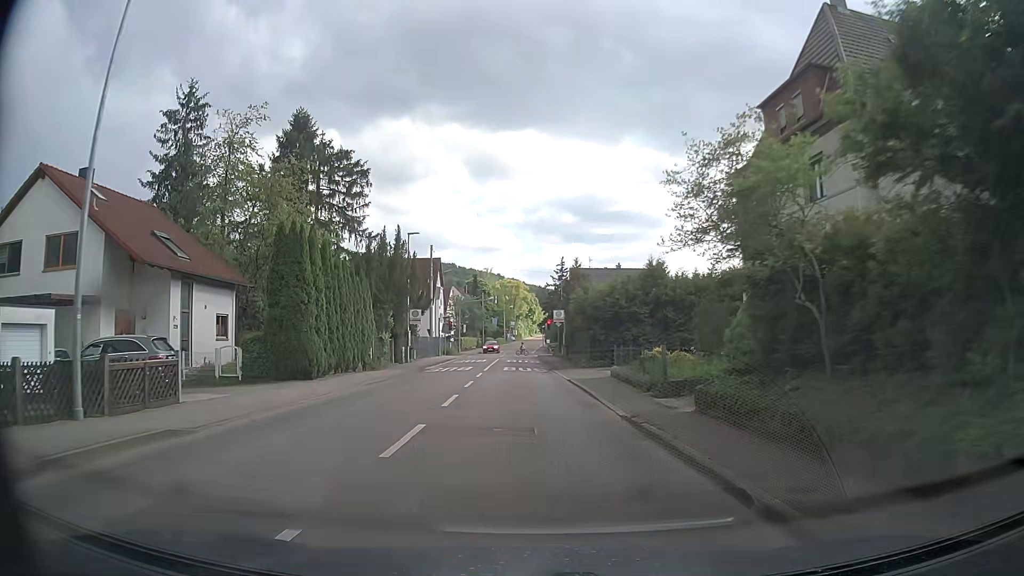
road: secondary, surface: asphalt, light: Day
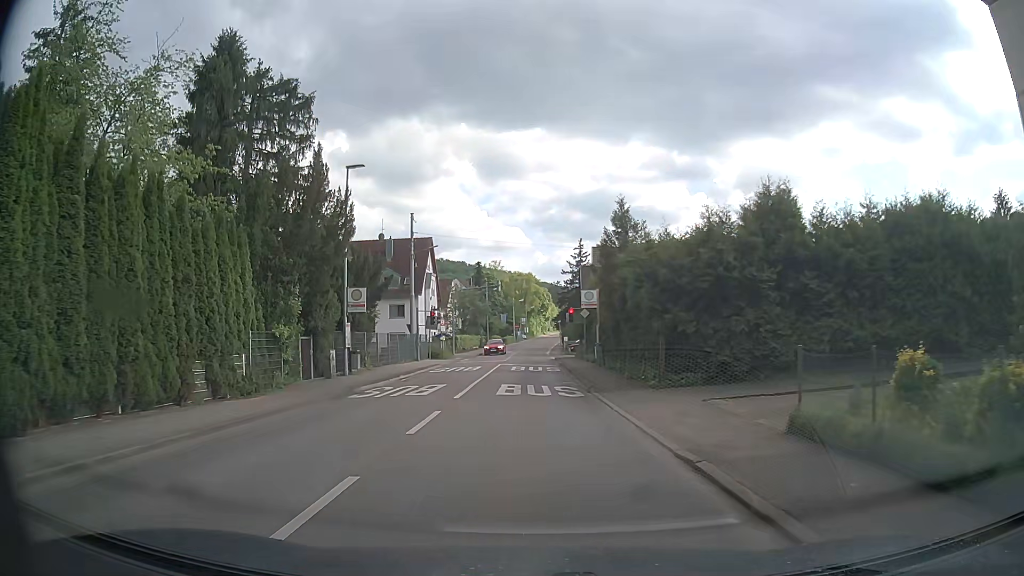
(-0.3, +16.6) m; -2°
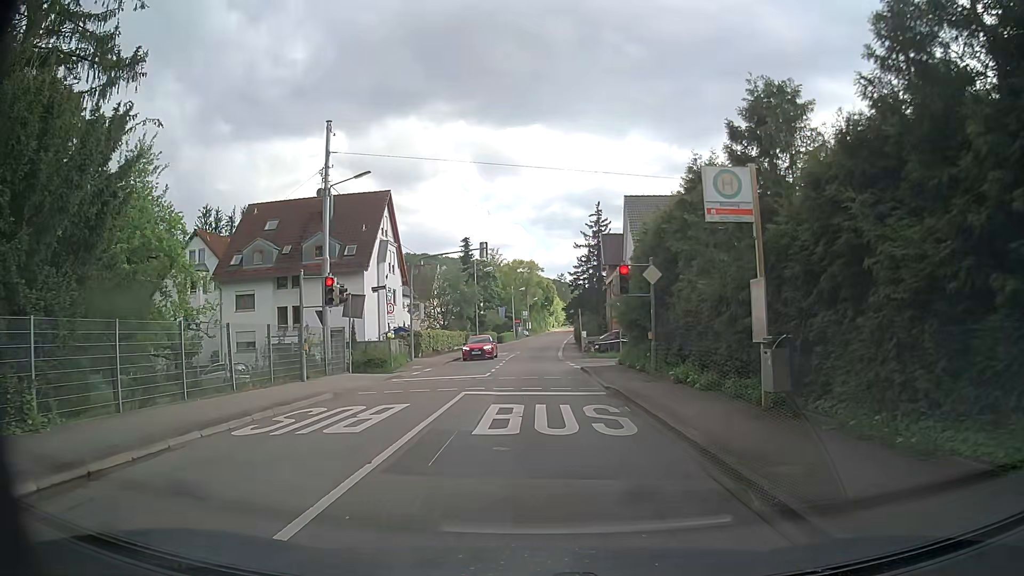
(0.0, +21.6) m; -1°
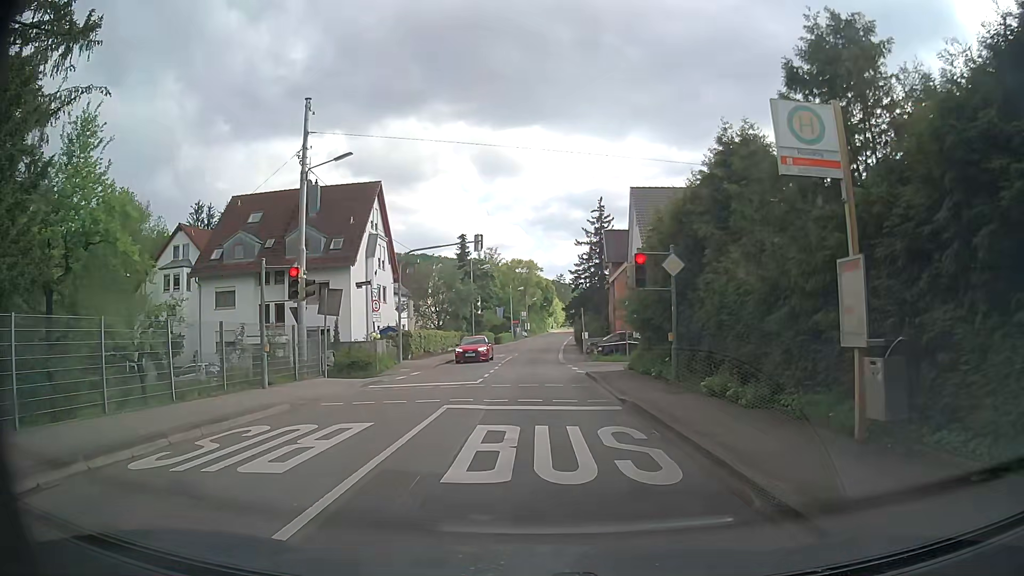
(0.0, +2.9) m; 0°
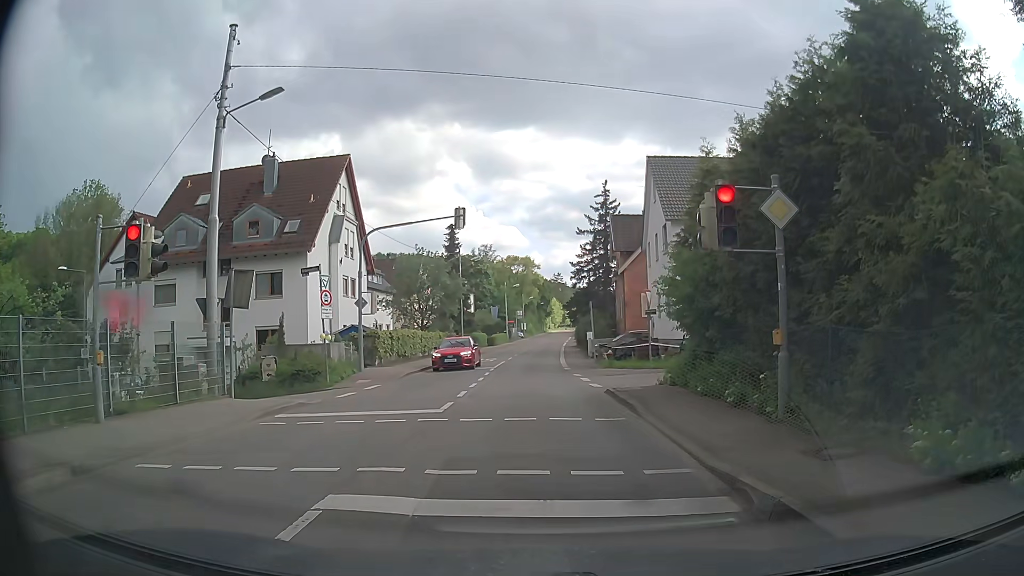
(+0.1, +6.9) m; +2°
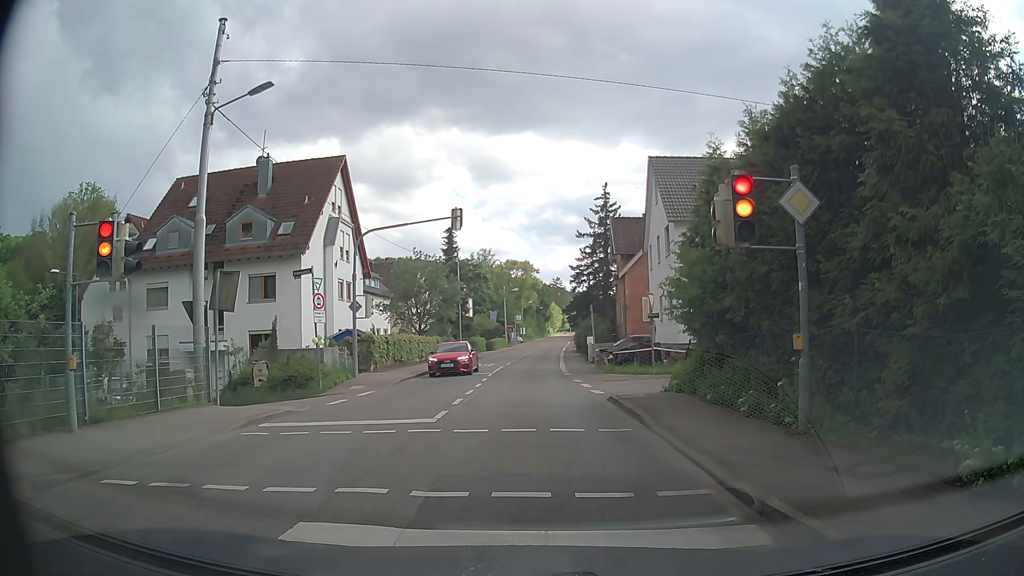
(0.0, +0.8) m; 0°
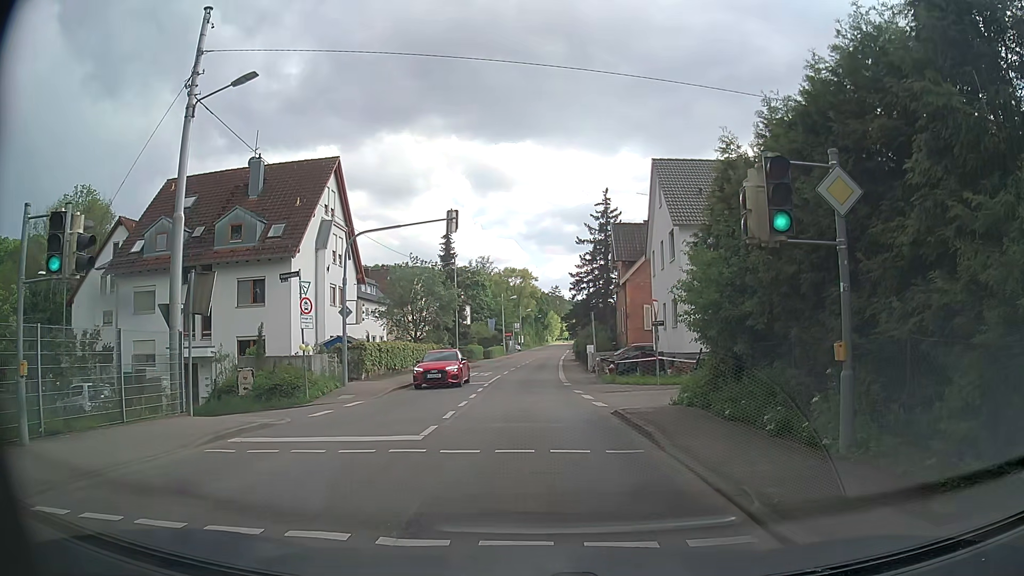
(0.0, +1.4) m; -2°
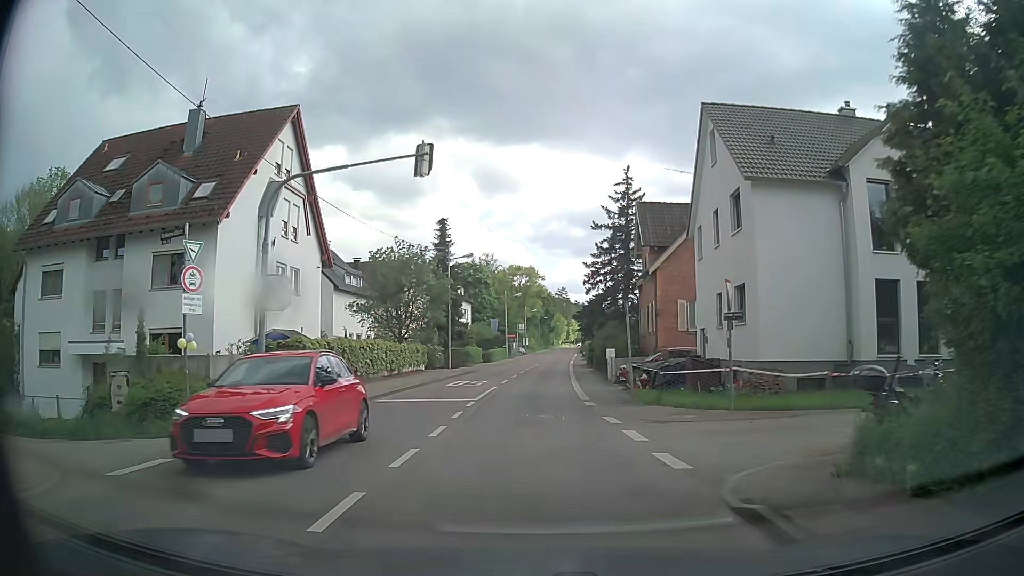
(0.0, +8.9) m; 0°
(0, +10) (0, +20) (0, +30) (+1, +40) (+1, +50) (+2, +60) (+2, +70) (+3, +80) (+3, +90) (+4, +100) m
